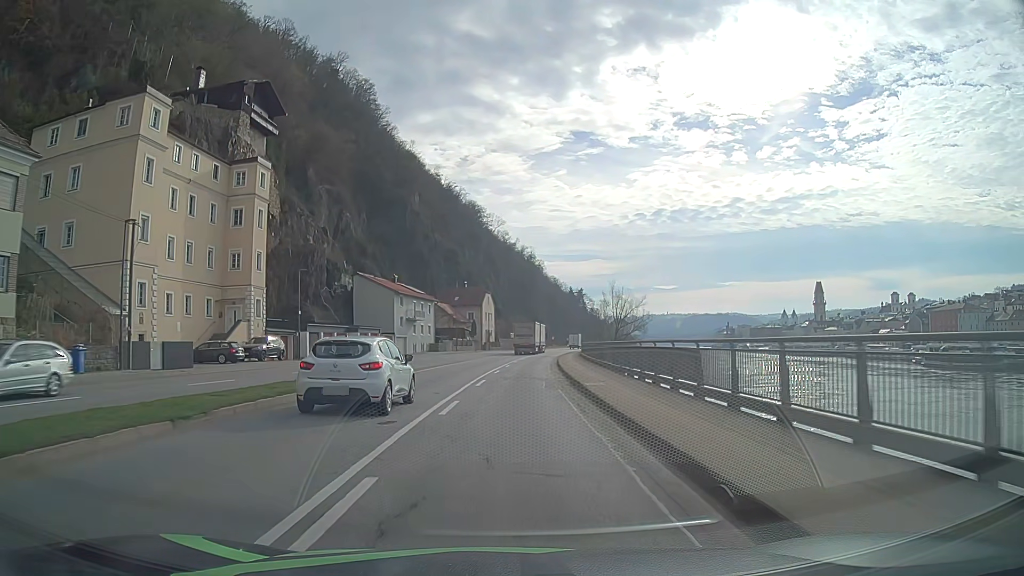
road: primary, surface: asphalt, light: Day
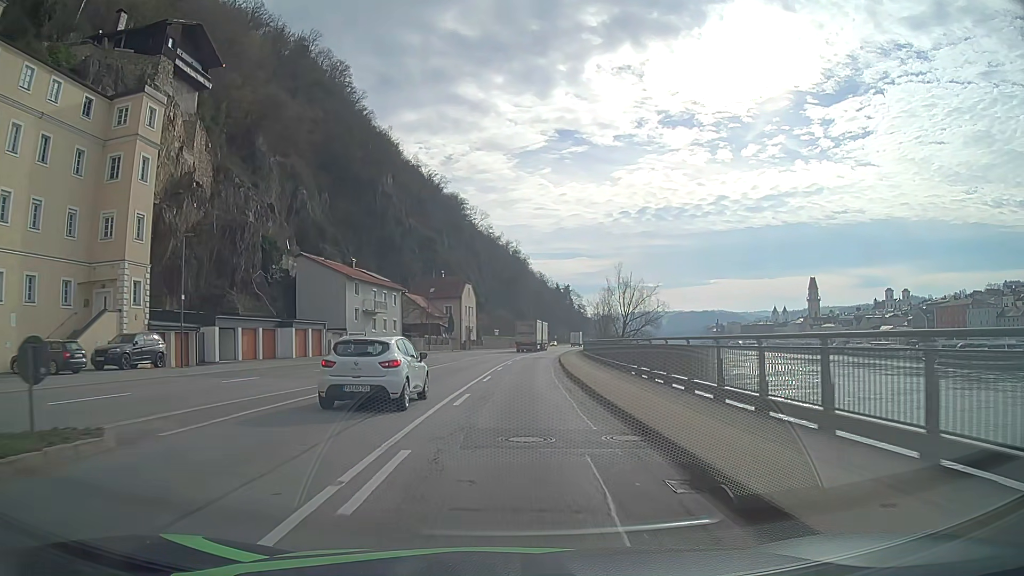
(+0.2, +16.5) m; +1°
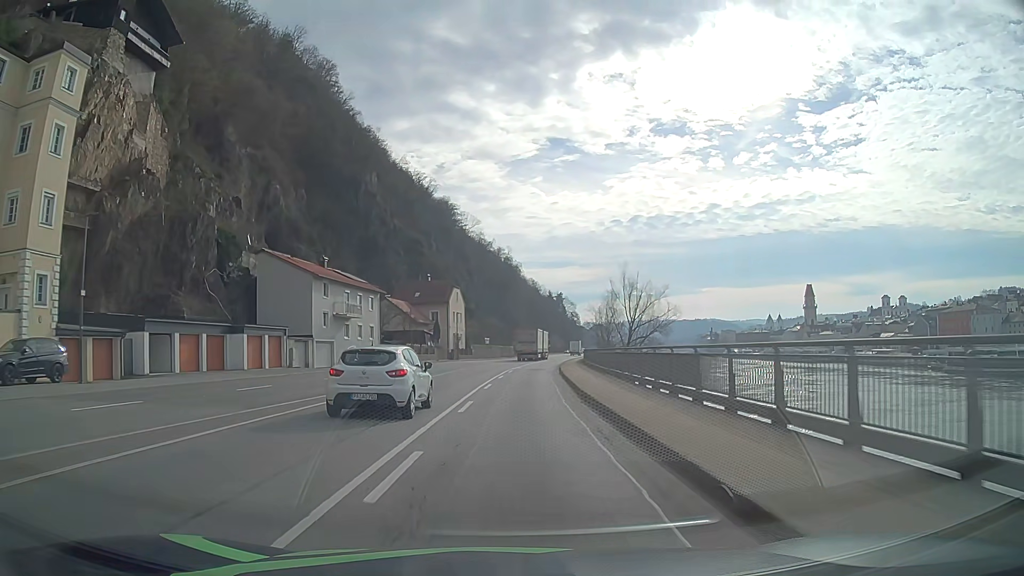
(0.0, +8.3) m; 0°
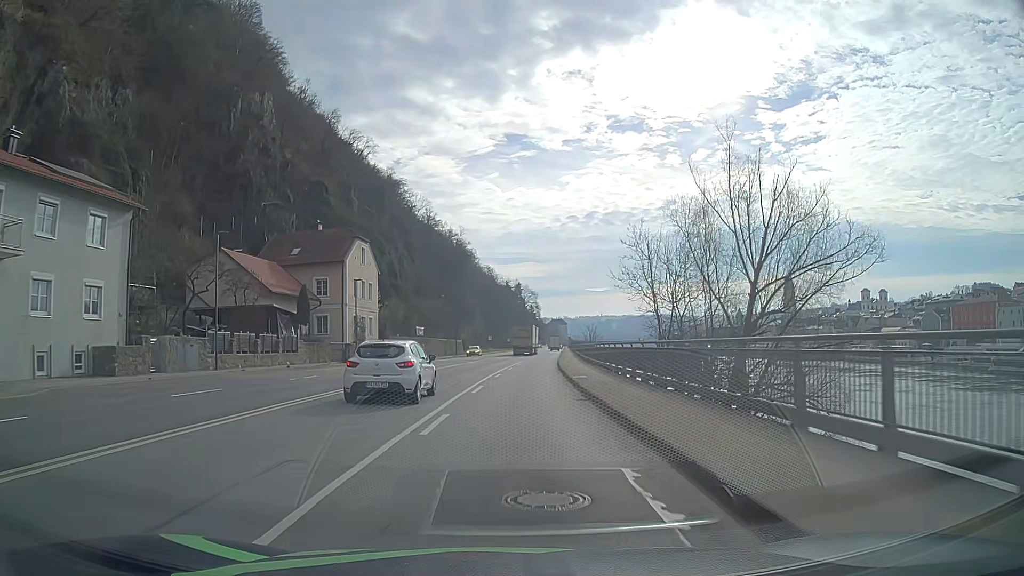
(+1.8, +41.0) m; +4°
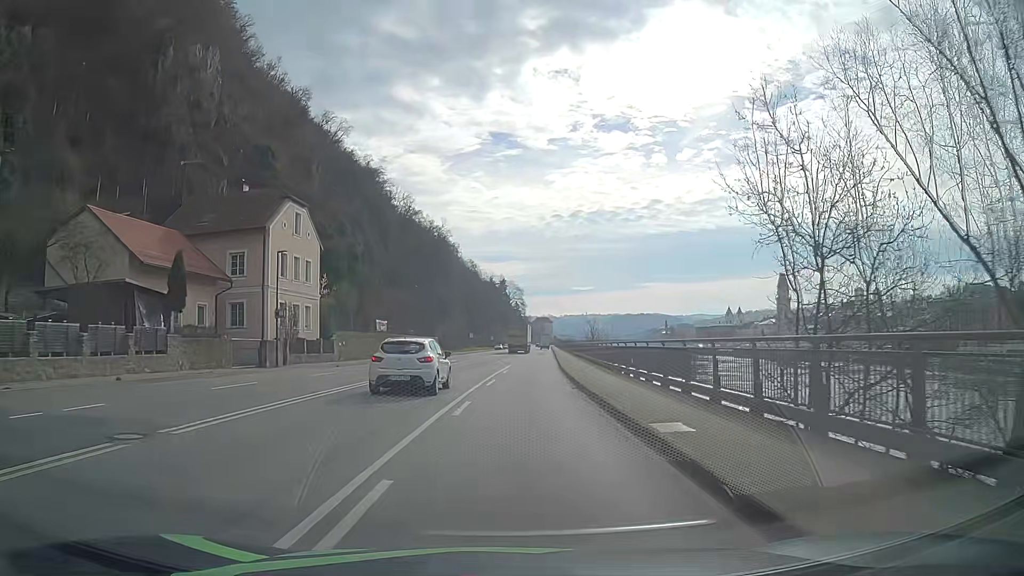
(+0.2, +15.6) m; +1°
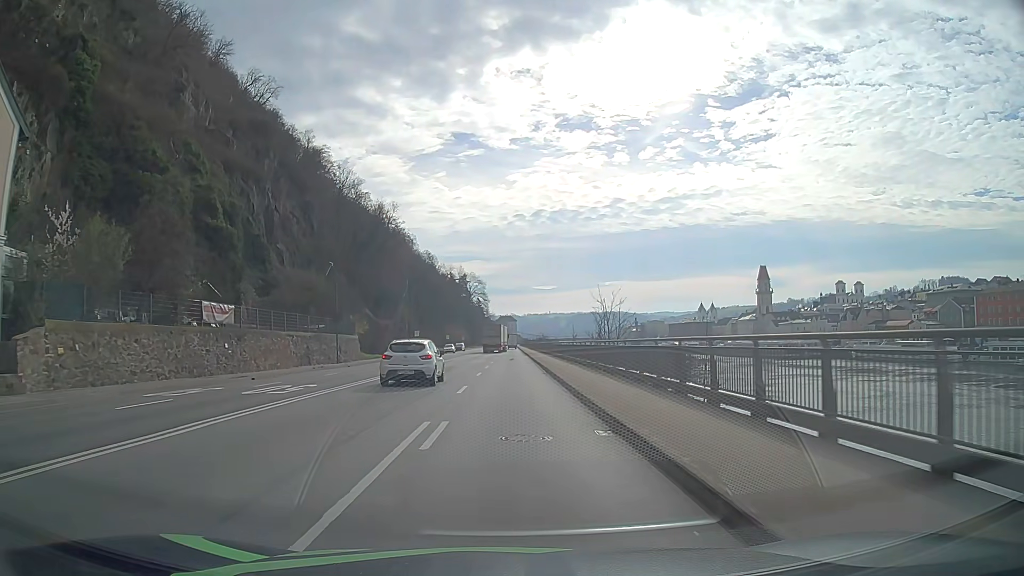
(+0.9, +30.9) m; +3°
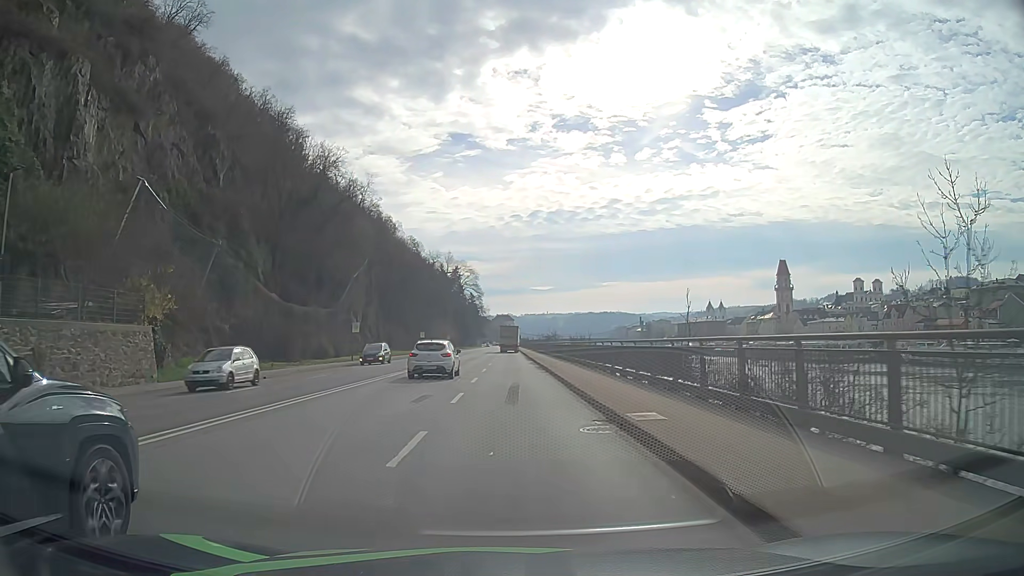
(+0.1, +38.7) m; 0°
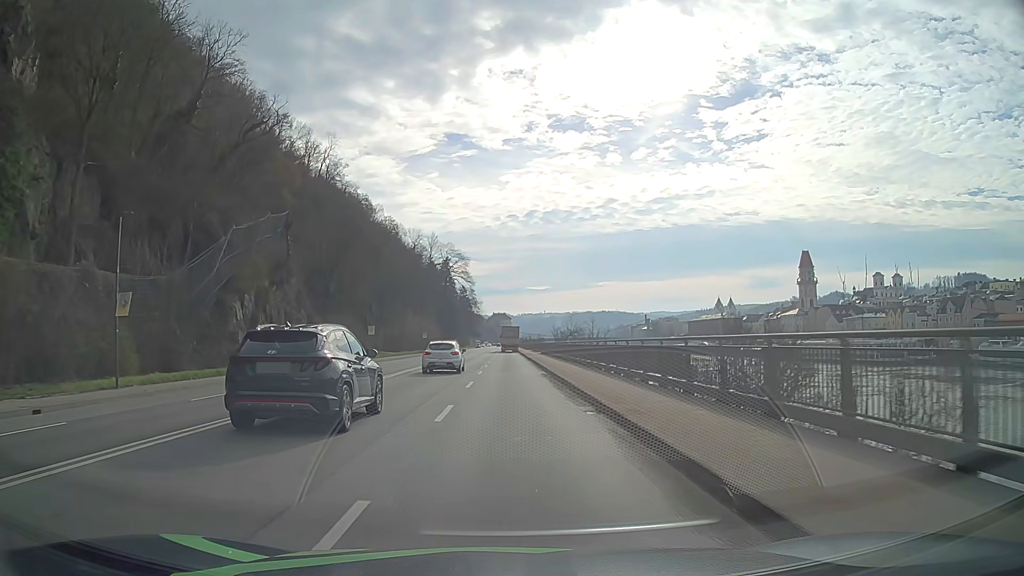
(+0.1, +38.7) m; 0°
(0, +10) (0, +20) (0, +30) (0, +40) (0, +50) (0, +60) (0, +70) (0, +80) (0, +90) (0, +100) m
